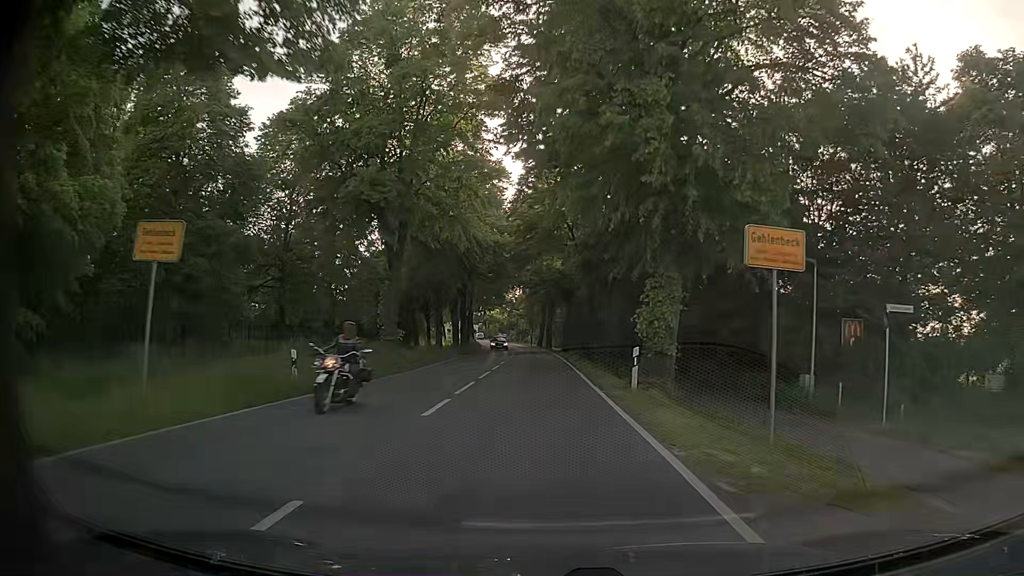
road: primary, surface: asphalt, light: Day
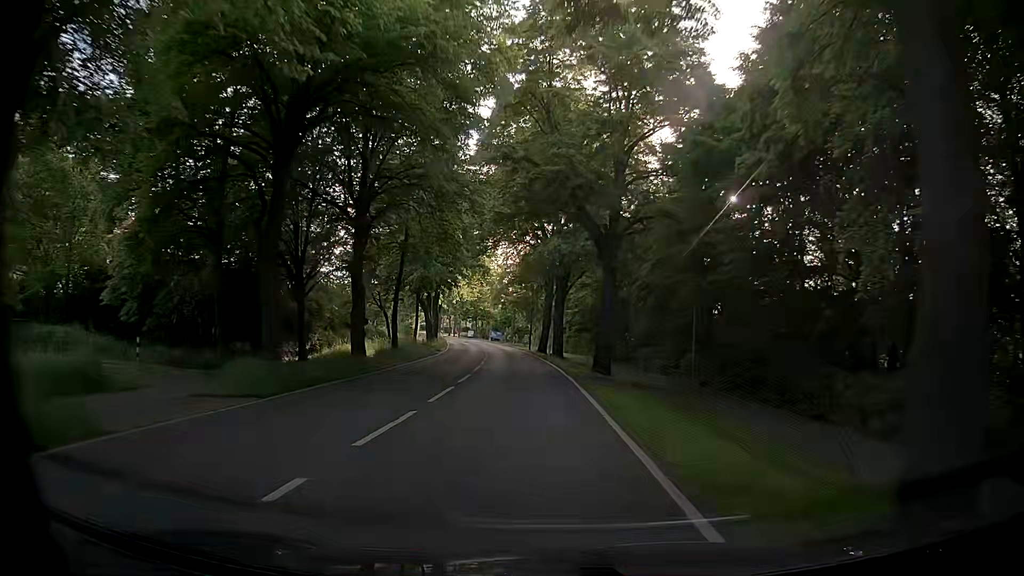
(0.0, +38.0) m; 0°
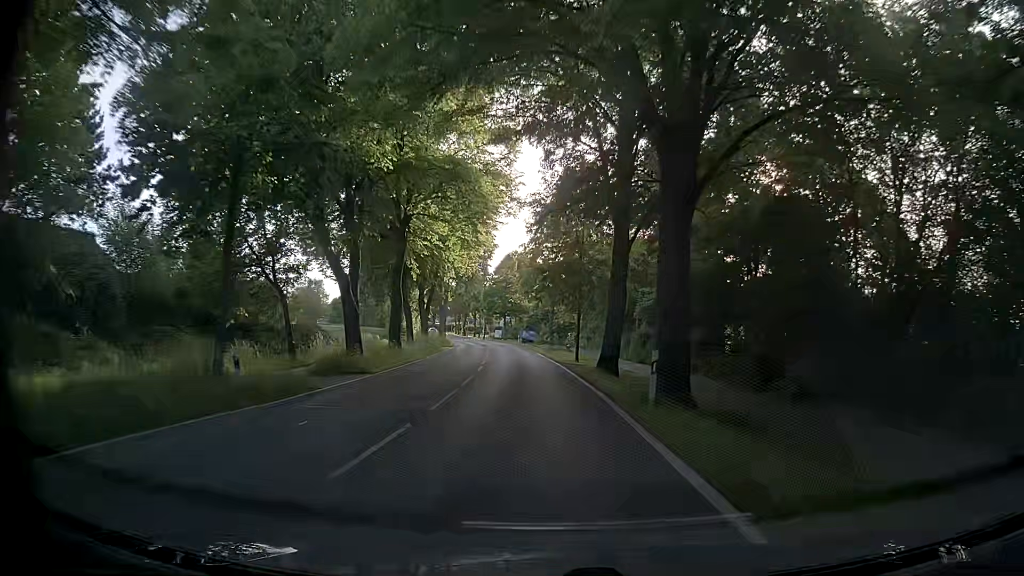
(-1.0, +32.1) m; -5°
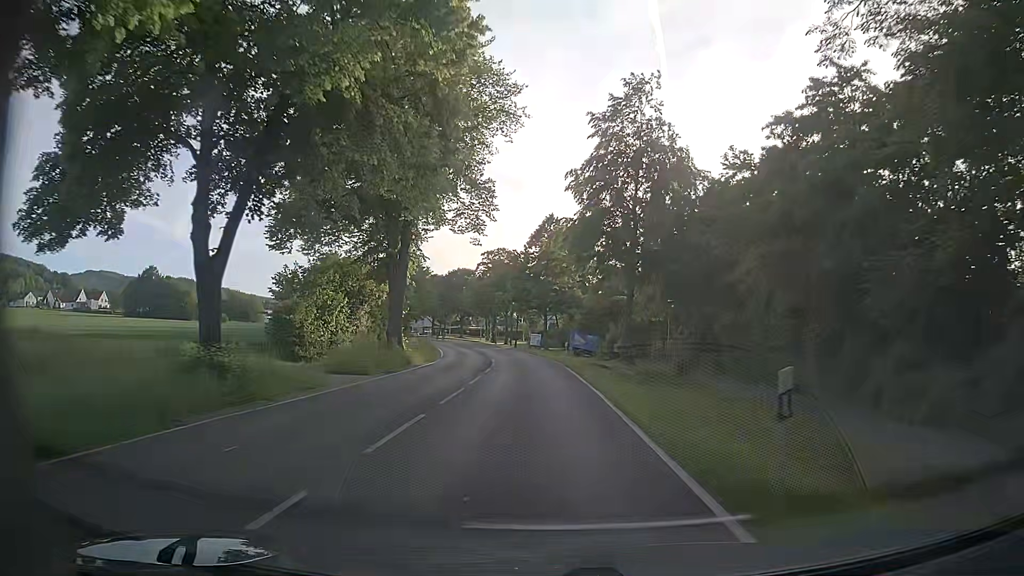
(-0.9, +40.9) m; -3°
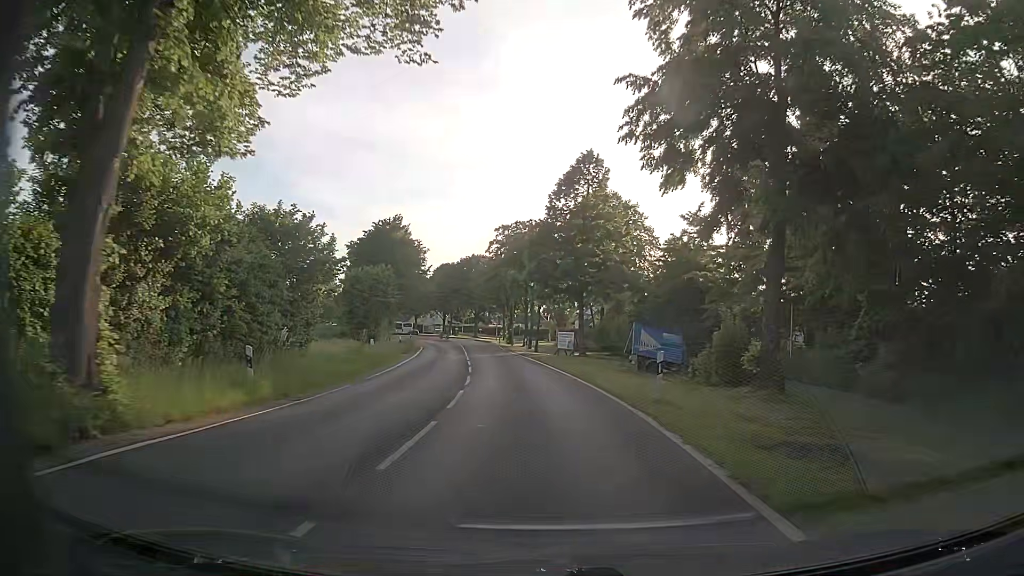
(-0.8, +25.2) m; -3°
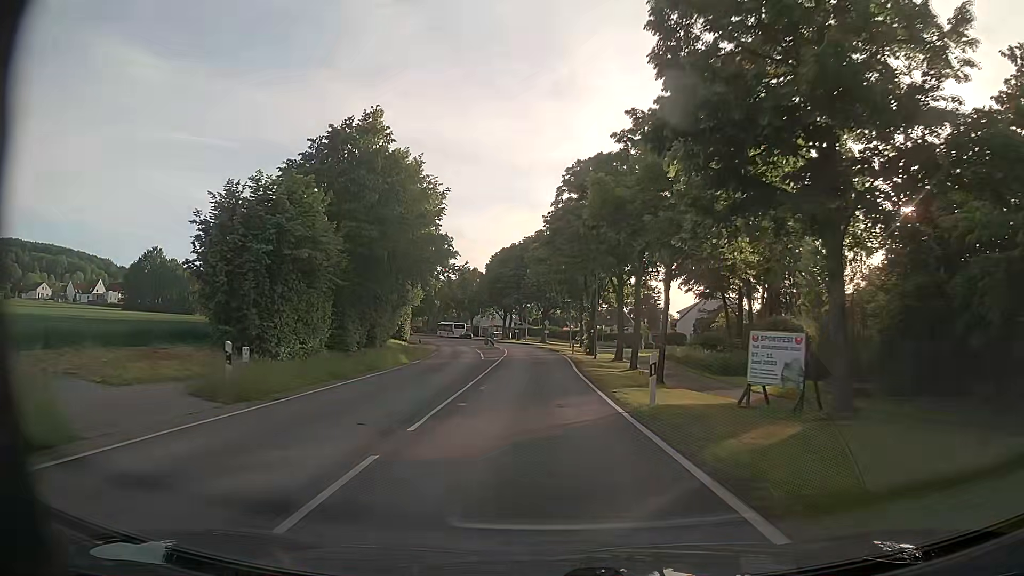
(-1.7, +33.4) m; -6°
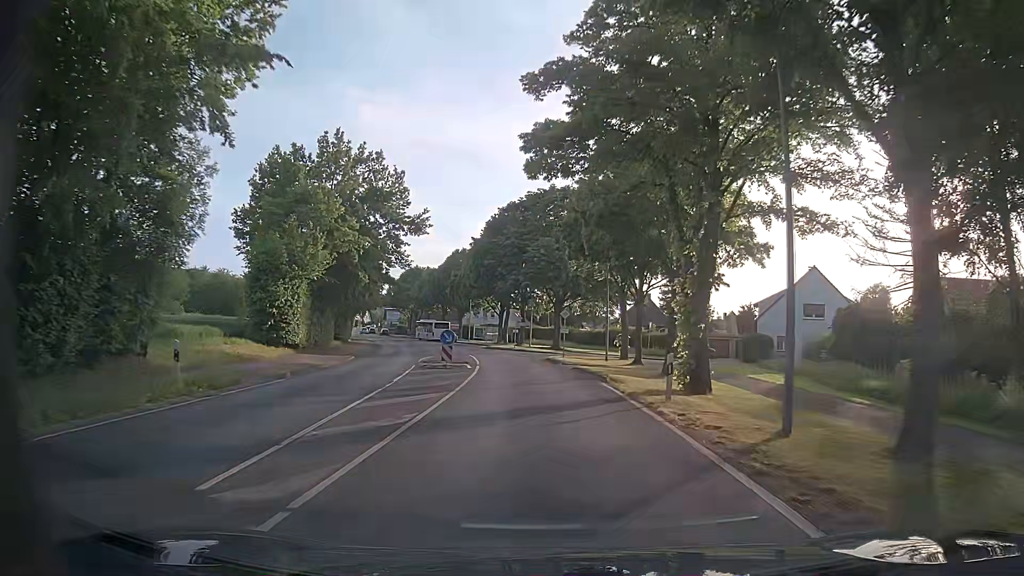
(-0.7, +33.2) m; -1°
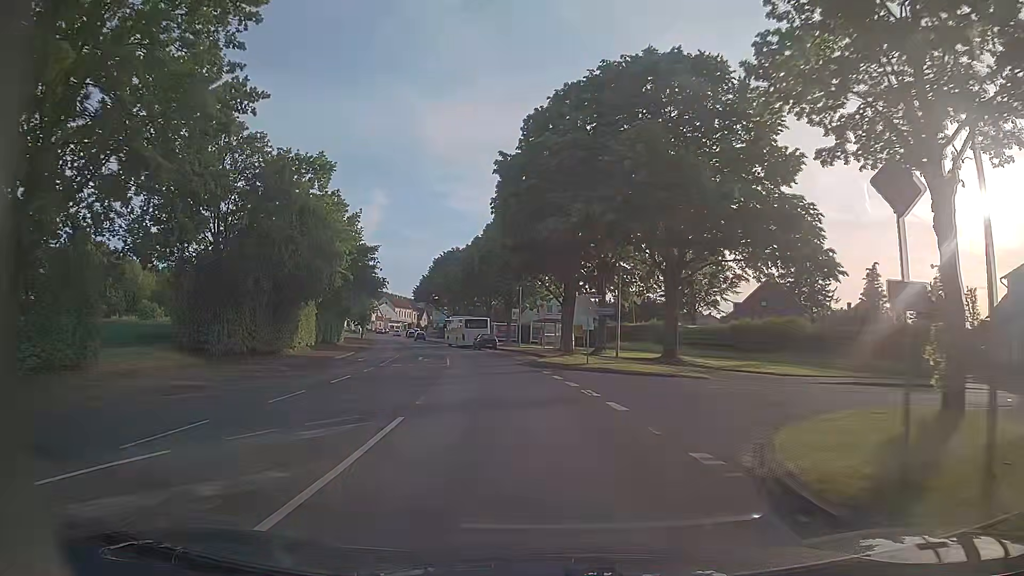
(-1.1, +33.3) m; -6°
(0, +10) (-1, +20) (-2, +30) (-4, +40) (-6, +49) (-9, +59) (-12, +69) (-15, +78) (-18, +88) (-21, +97) m
